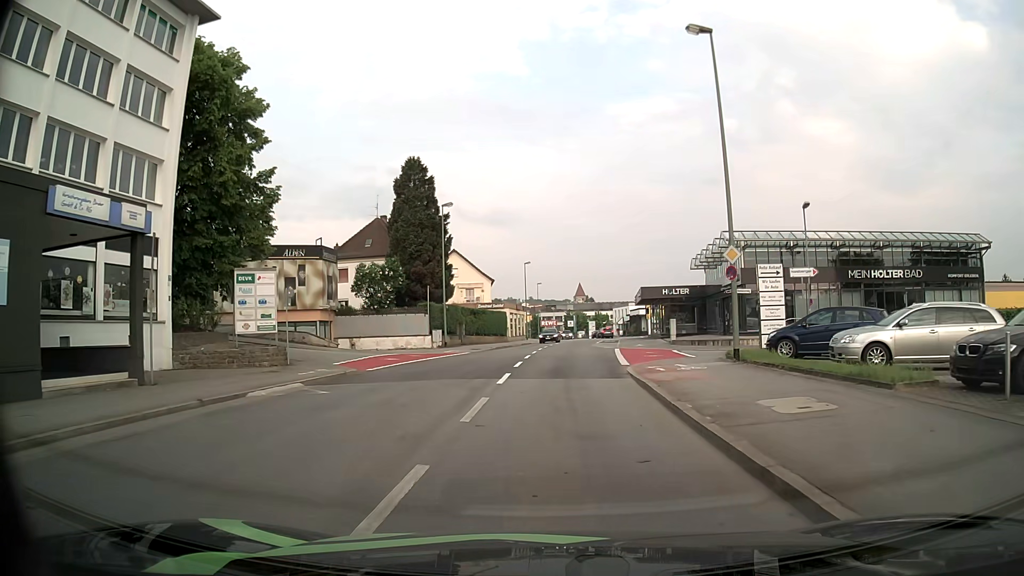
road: tertiary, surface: asphalt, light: Day
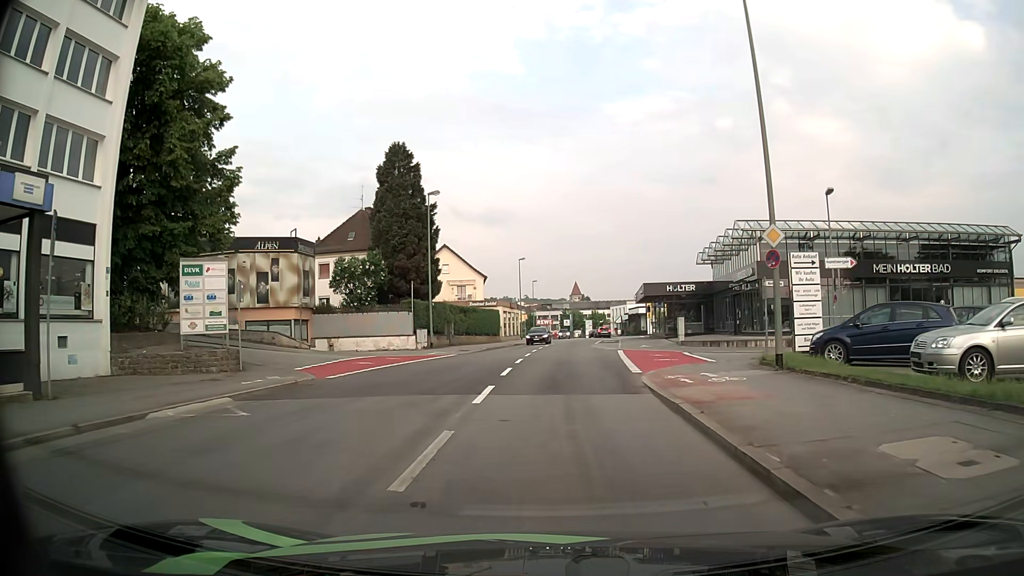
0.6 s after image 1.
(-0.1, +4.0) m; -2°
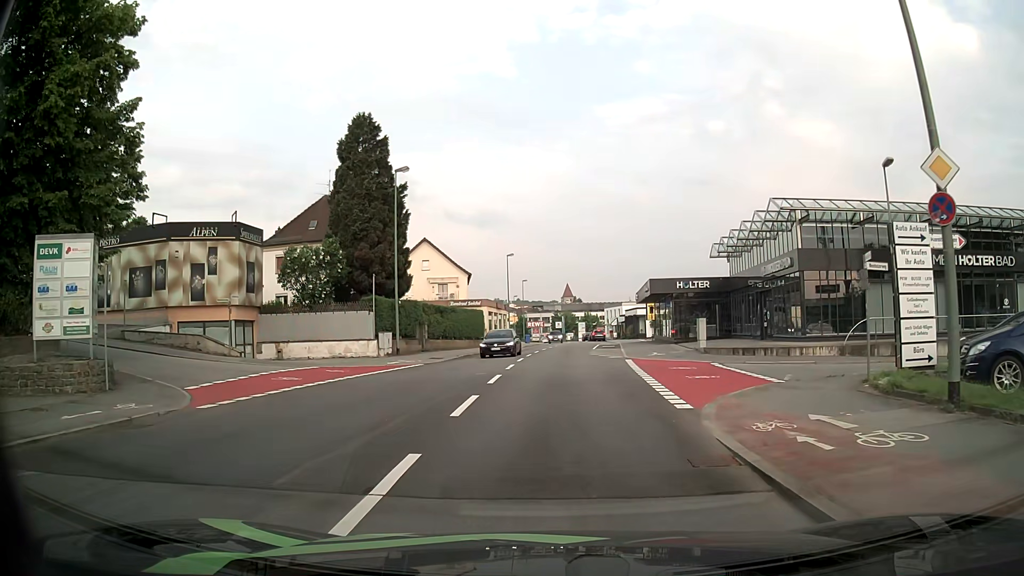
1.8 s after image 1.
(+0.1, +7.4) m; +2°
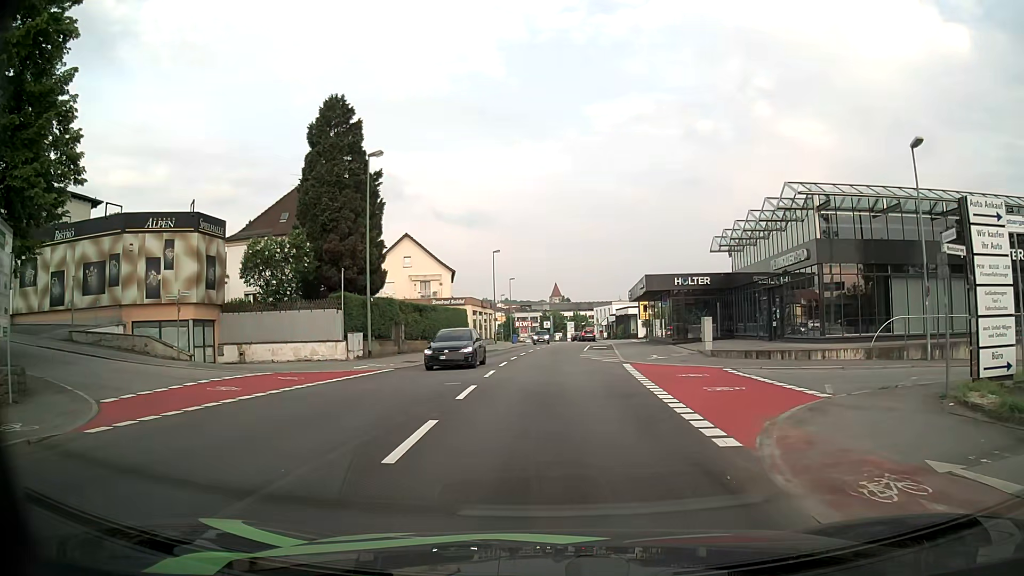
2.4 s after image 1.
(0.0, +3.4) m; 0°
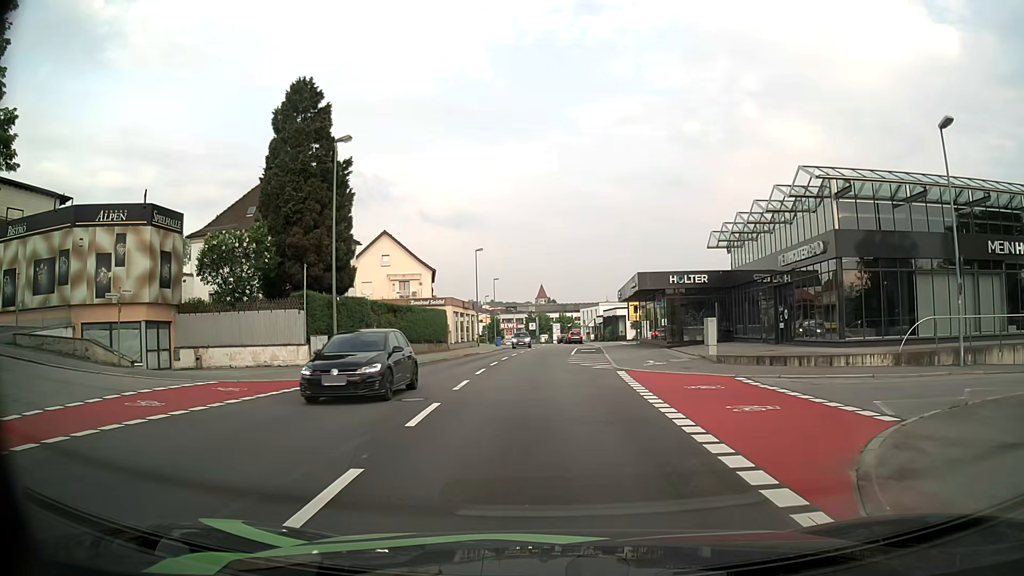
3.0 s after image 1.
(0.0, +3.1) m; 0°
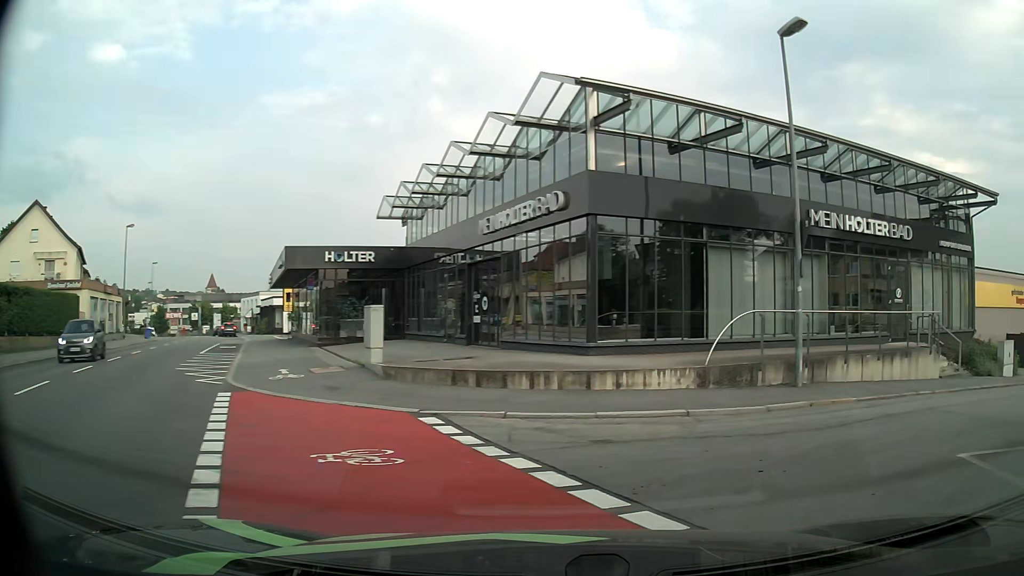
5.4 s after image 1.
(+1.3, +8.9) m; +26°
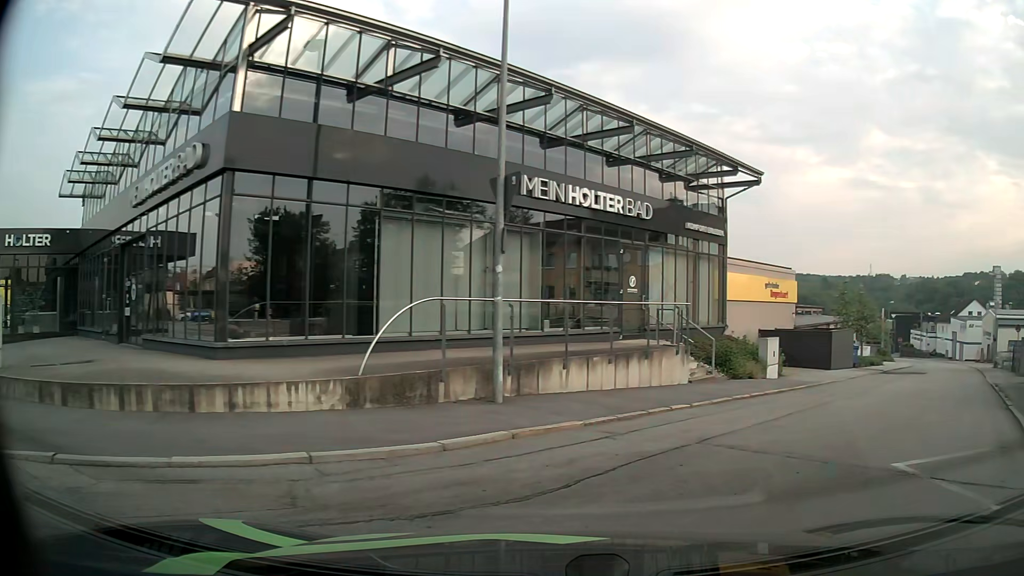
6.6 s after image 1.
(+1.0, +3.8) m; +25°
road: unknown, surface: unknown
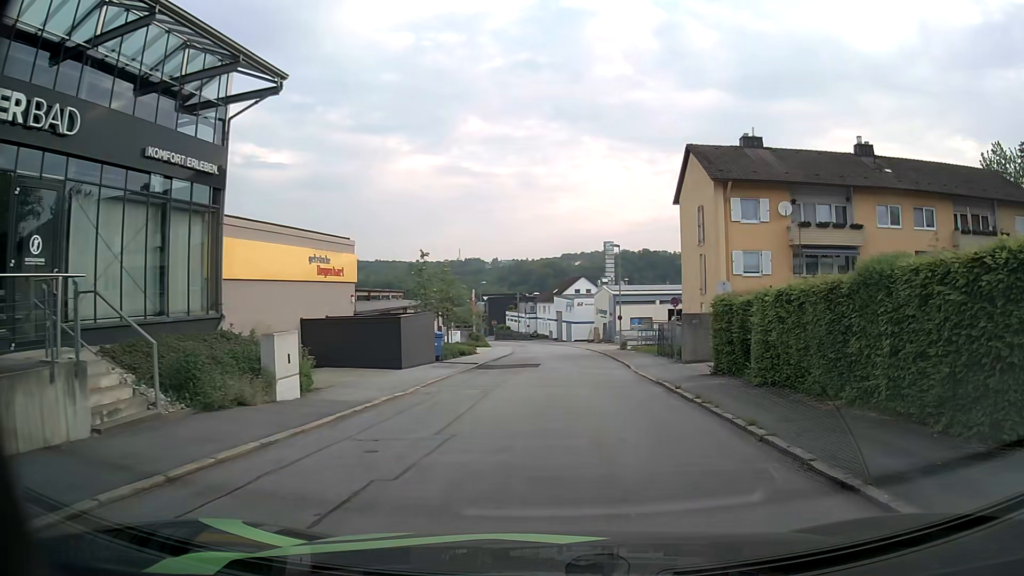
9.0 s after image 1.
(+3.5, +8.3) m; +38°
